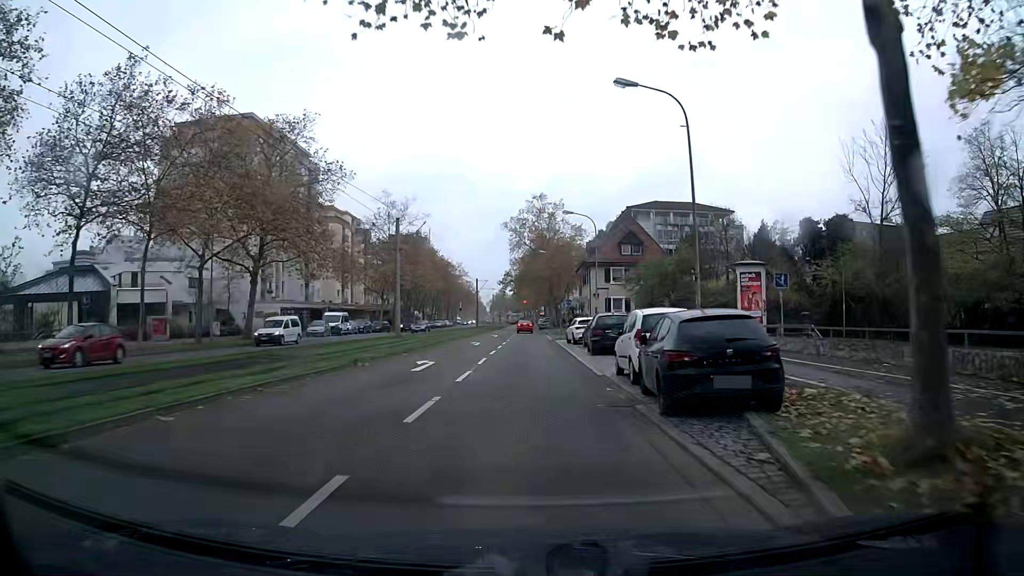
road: tertiary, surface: asphalt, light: Day
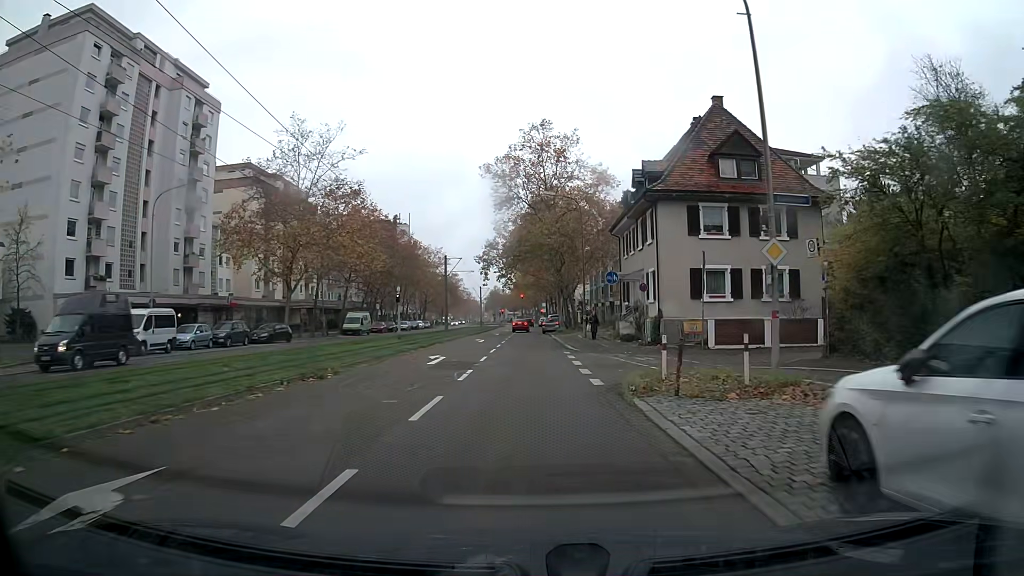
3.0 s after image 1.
(-0.4, +35.8) m; -1°
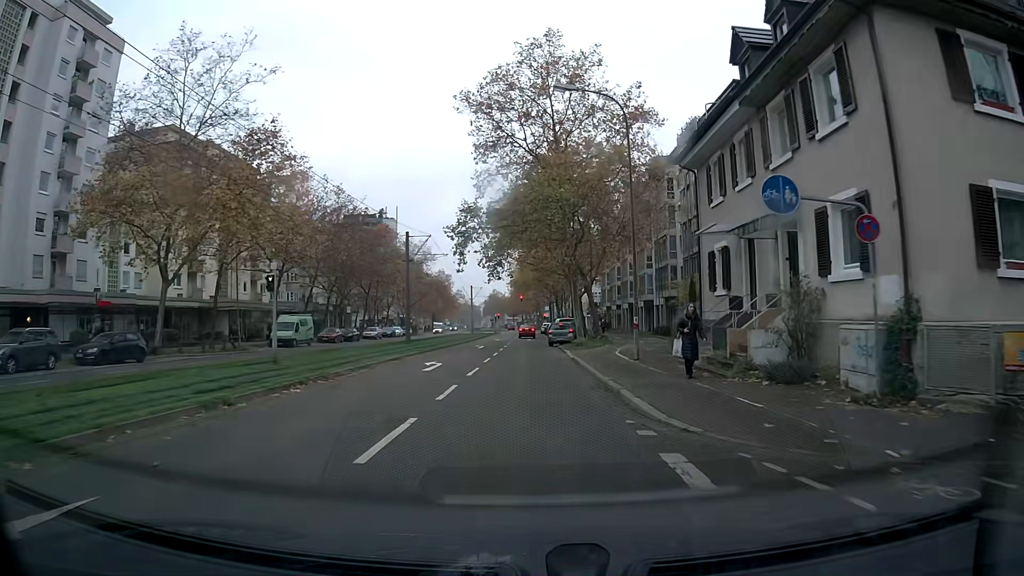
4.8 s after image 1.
(0.0, +20.8) m; 0°
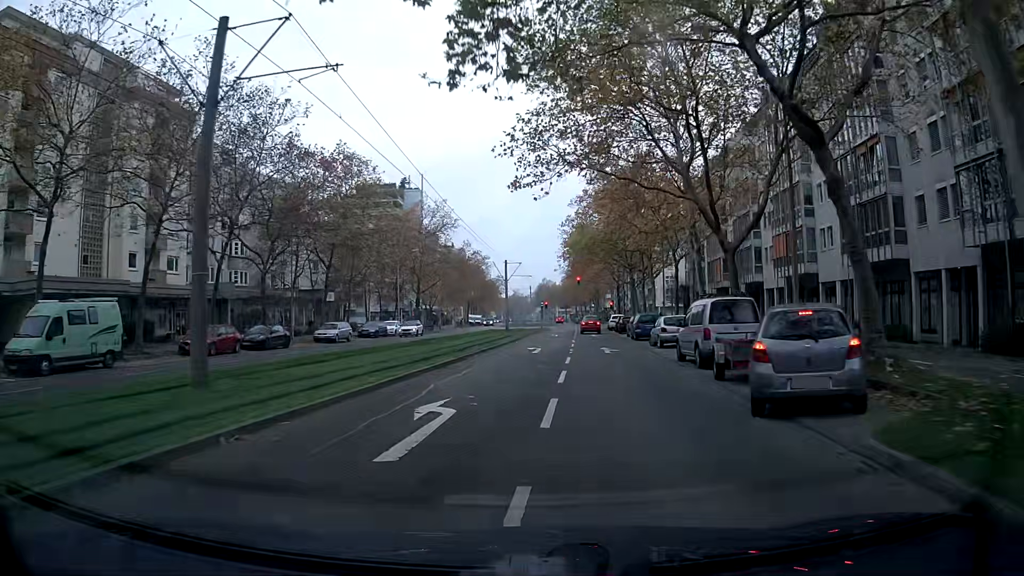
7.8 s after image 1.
(-1.1, +33.4) m; -4°
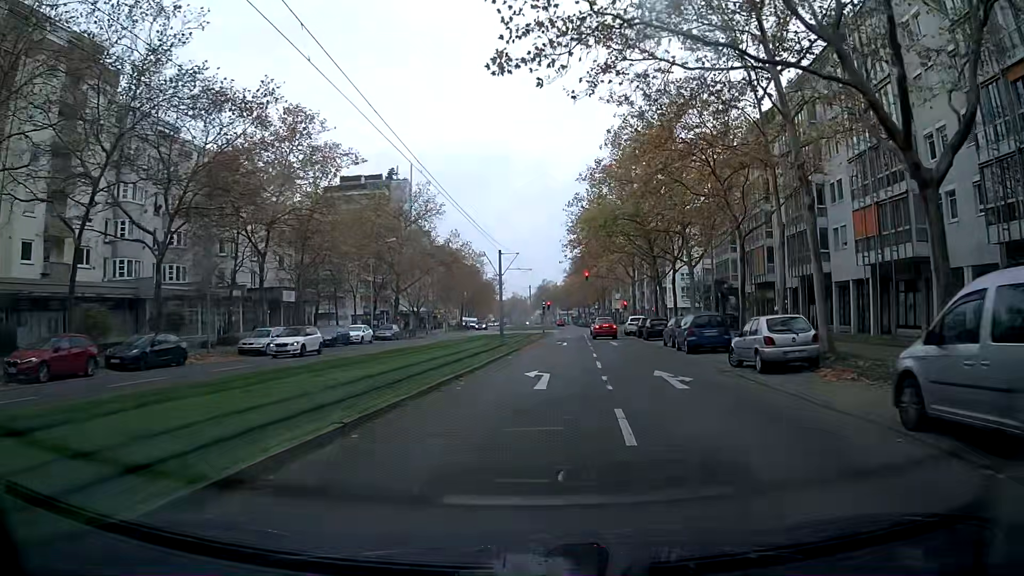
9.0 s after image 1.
(0.0, +12.9) m; +1°
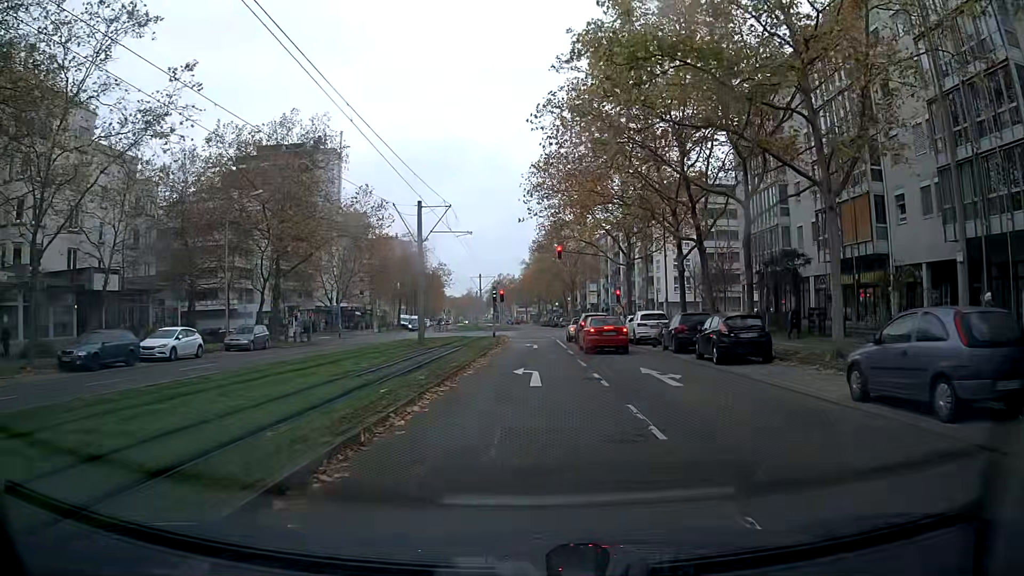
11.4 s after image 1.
(+0.7, +23.6) m; +3°
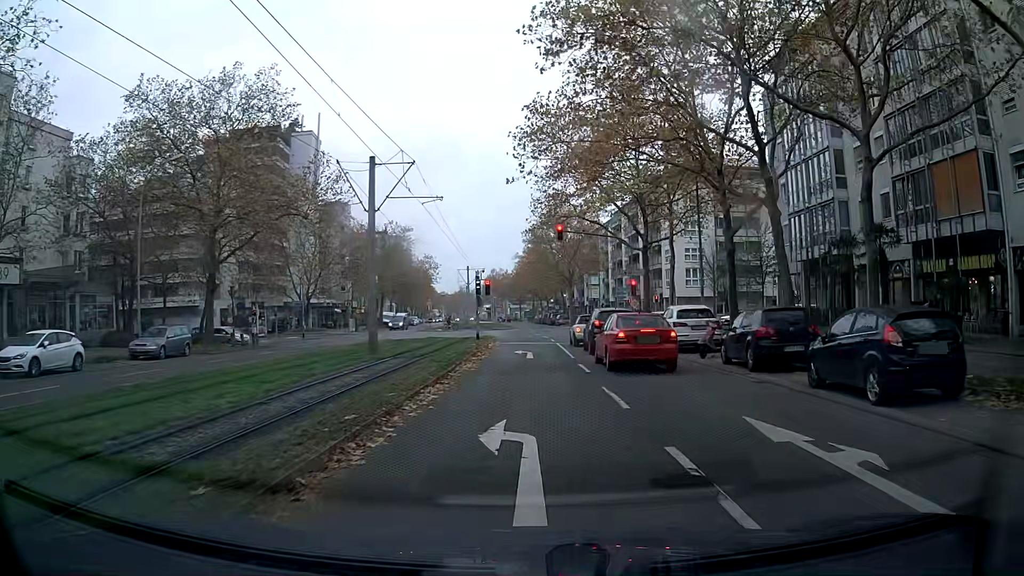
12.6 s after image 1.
(+0.1, +9.4) m; +1°
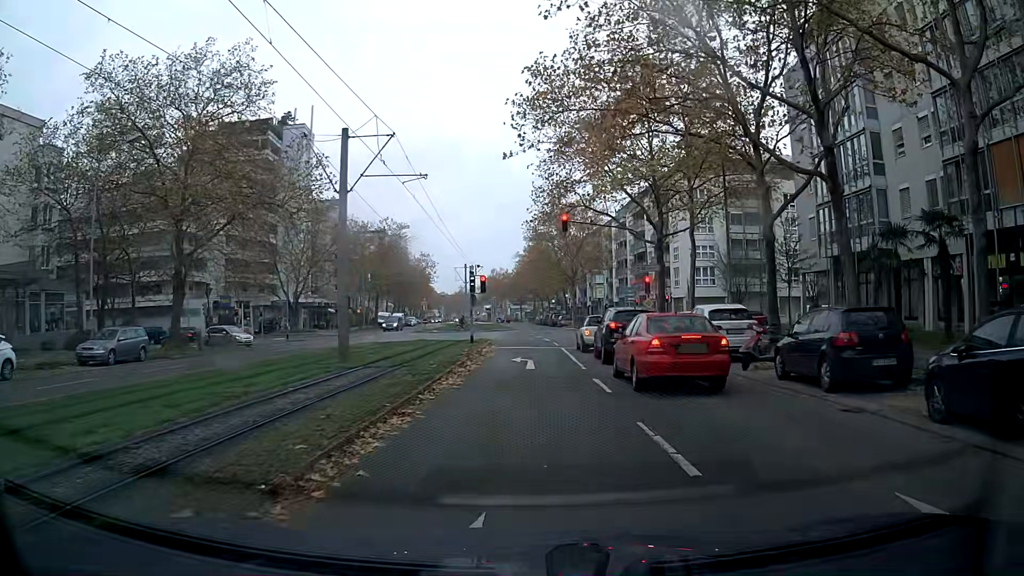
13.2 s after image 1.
(0.0, +4.1) m; 0°
